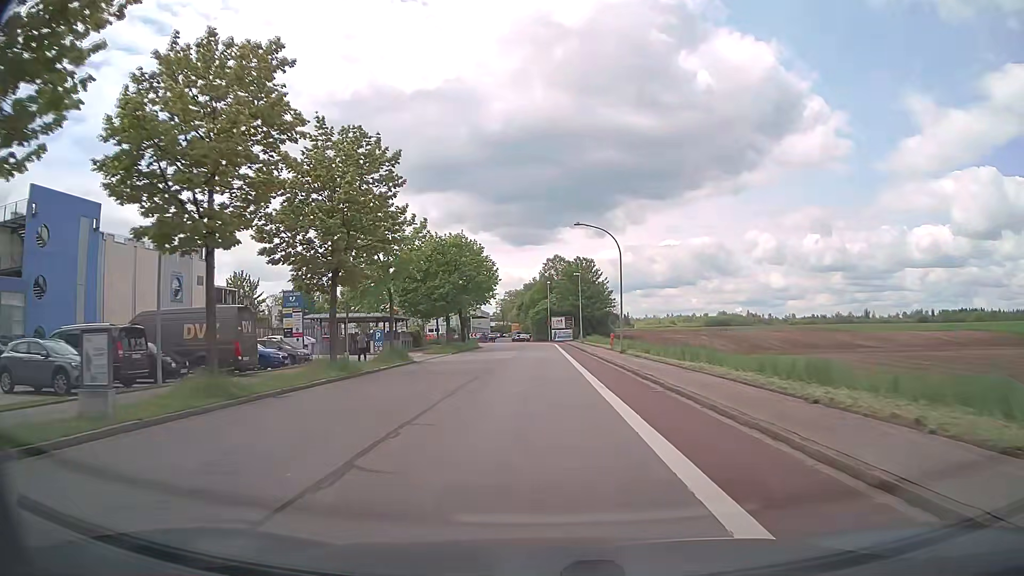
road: tertiary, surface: asphalt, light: Day
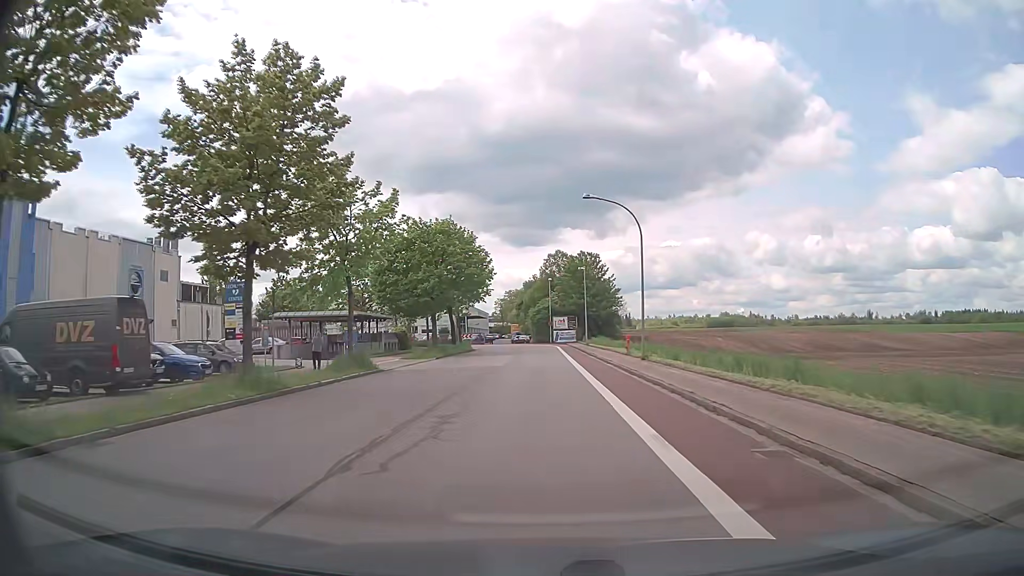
(0.0, +7.8) m; 0°
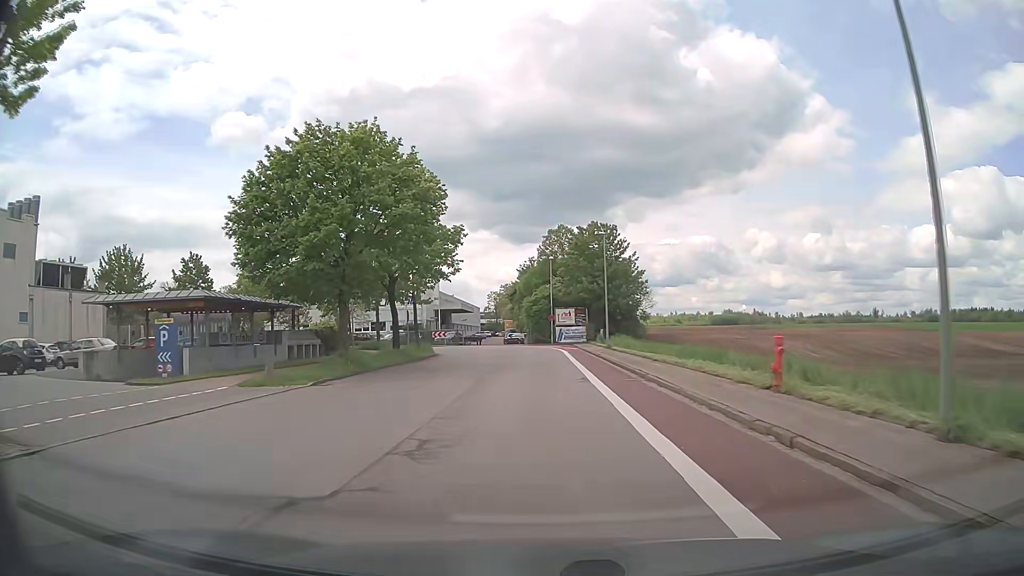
(-0.1, +22.8) m; 0°
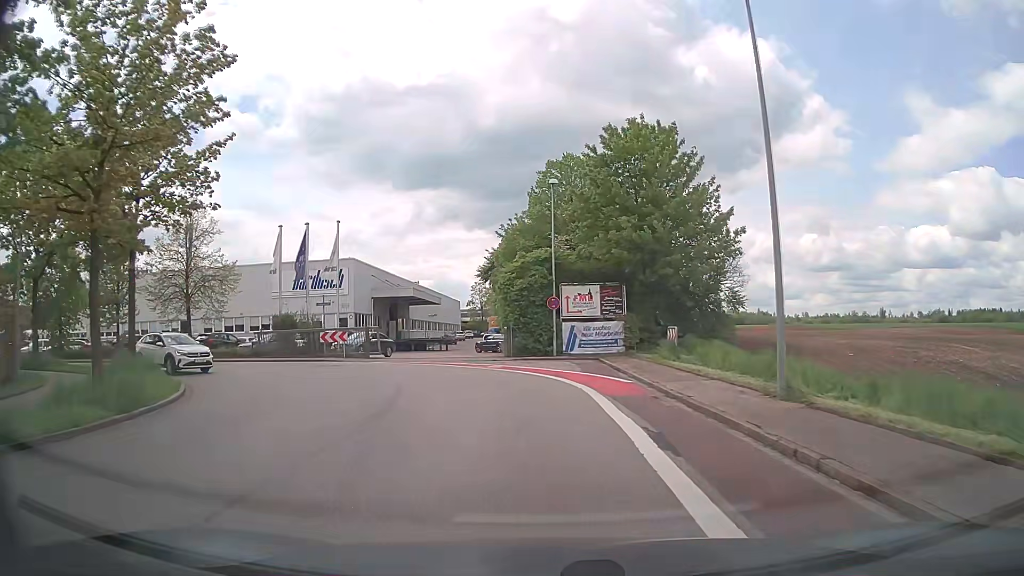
(+0.1, +33.4) m; +1°
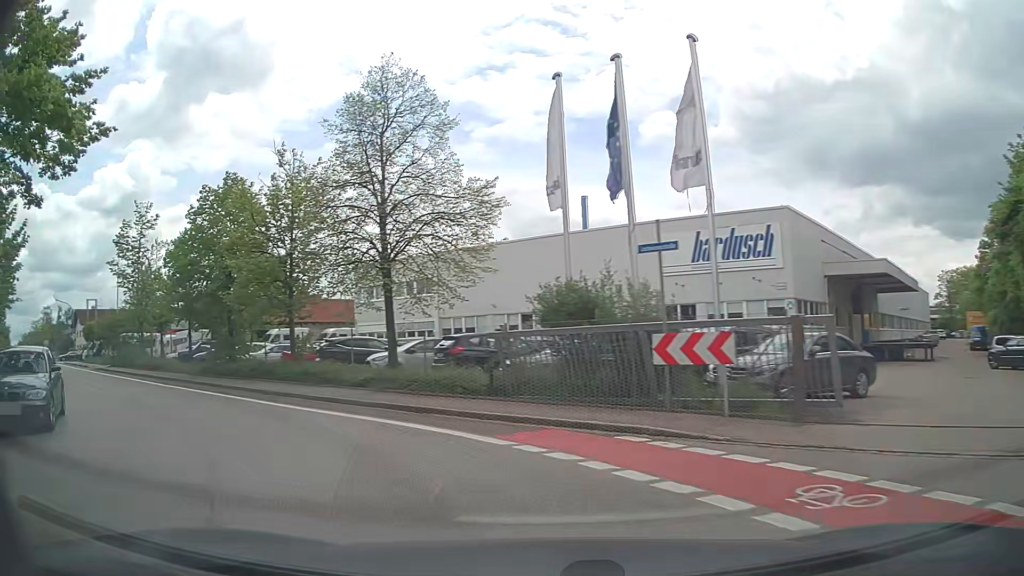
(-4.5, +23.5) m; -38°
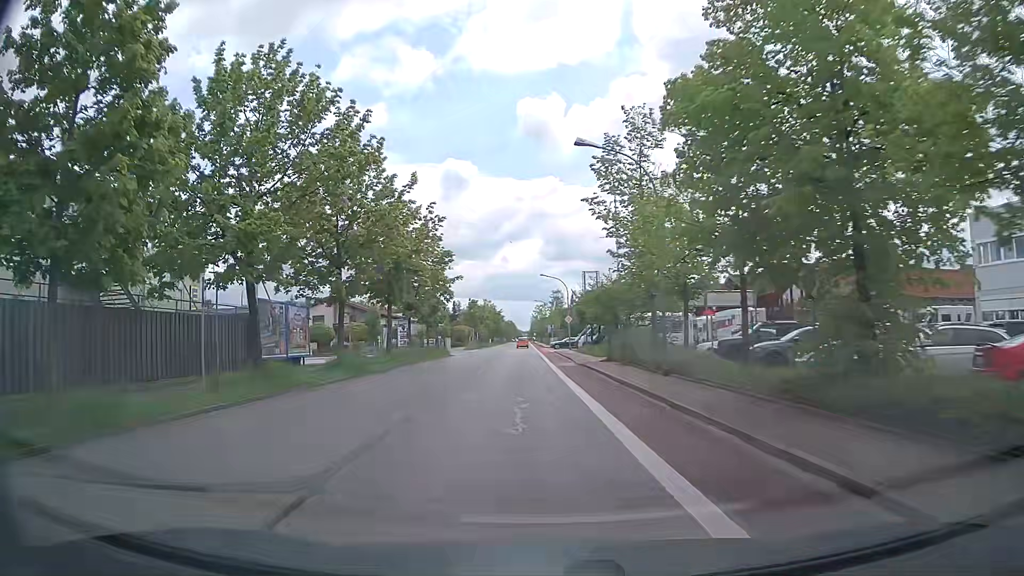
(-8.7, +16.6) m; -48°
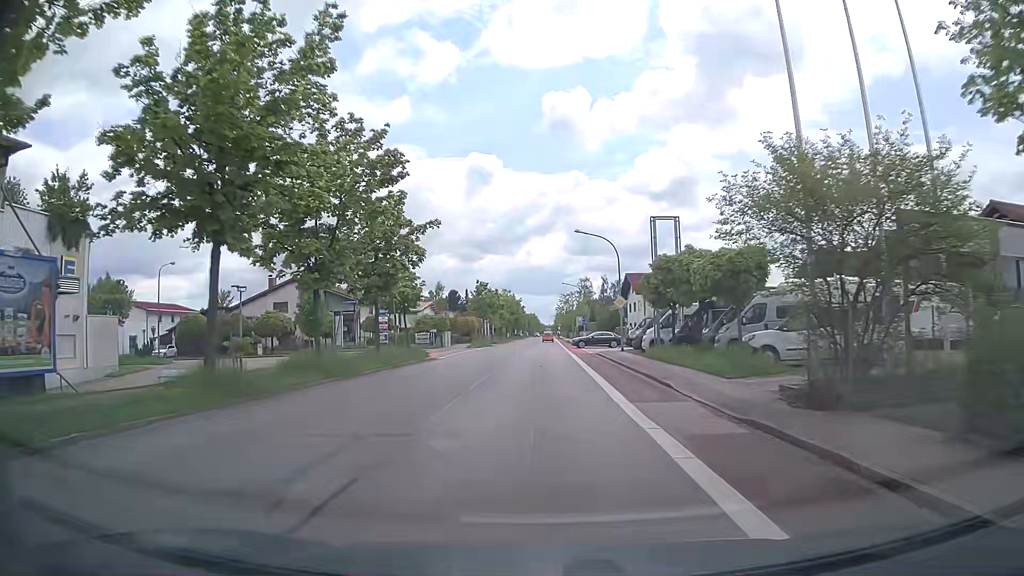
(-0.9, +24.3) m; -2°
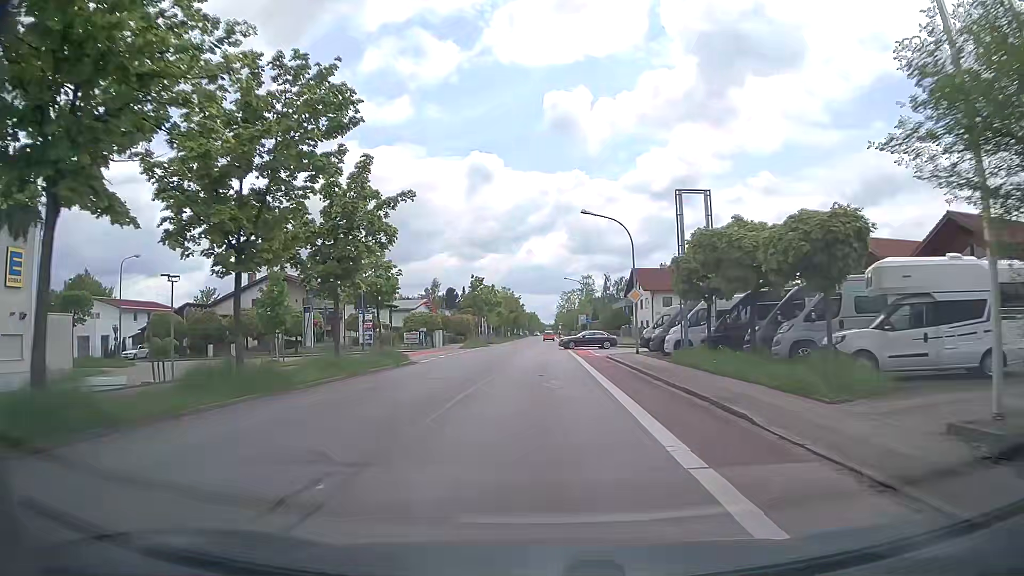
(0.0, +6.2) m; -1°
(0, +10) (0, +20) (0, +30) (+1, +40) (+7, +48) (+16, +52) (+26, +53) (+36, +54) (+46, +55) (+56, +55) m
